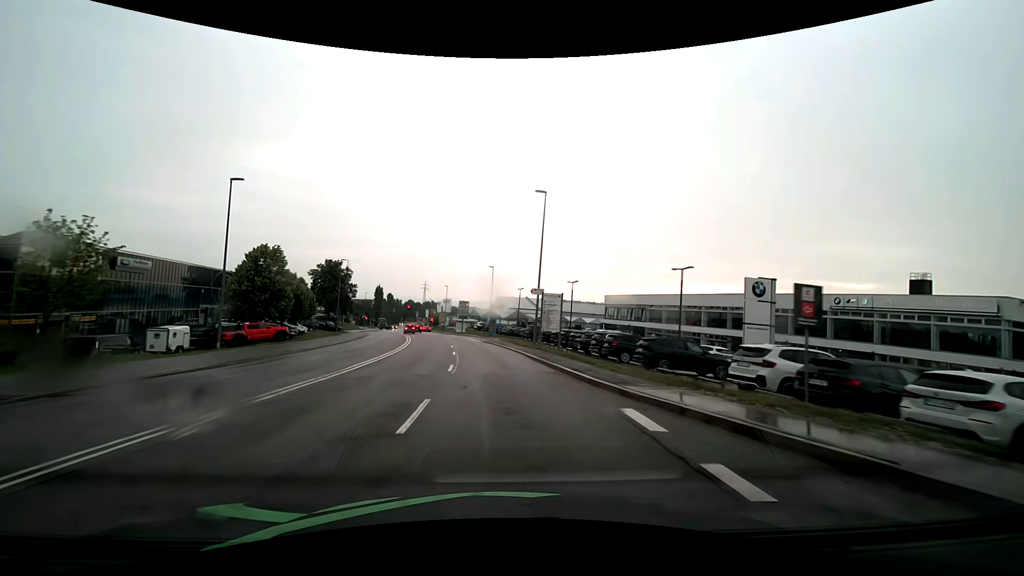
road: secondary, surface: asphalt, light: Day
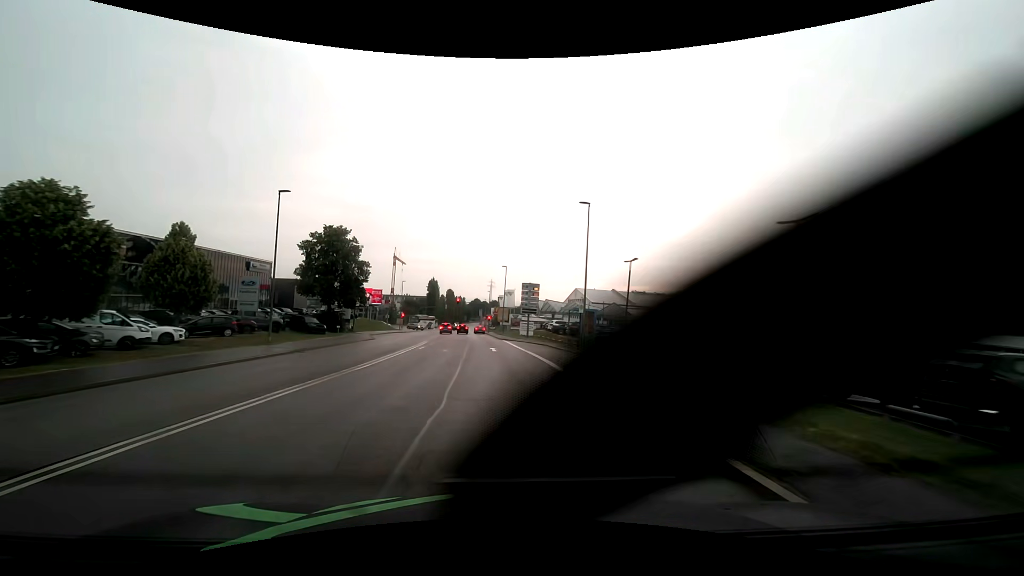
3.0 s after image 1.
(-2.7, +37.2) m; -8°
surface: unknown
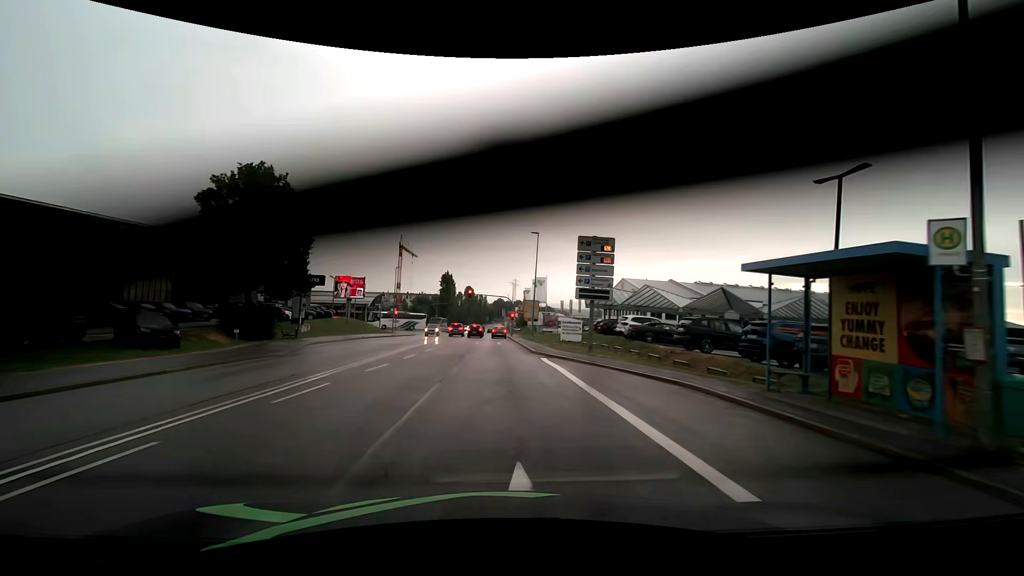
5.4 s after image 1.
(-0.6, +27.2) m; -3°
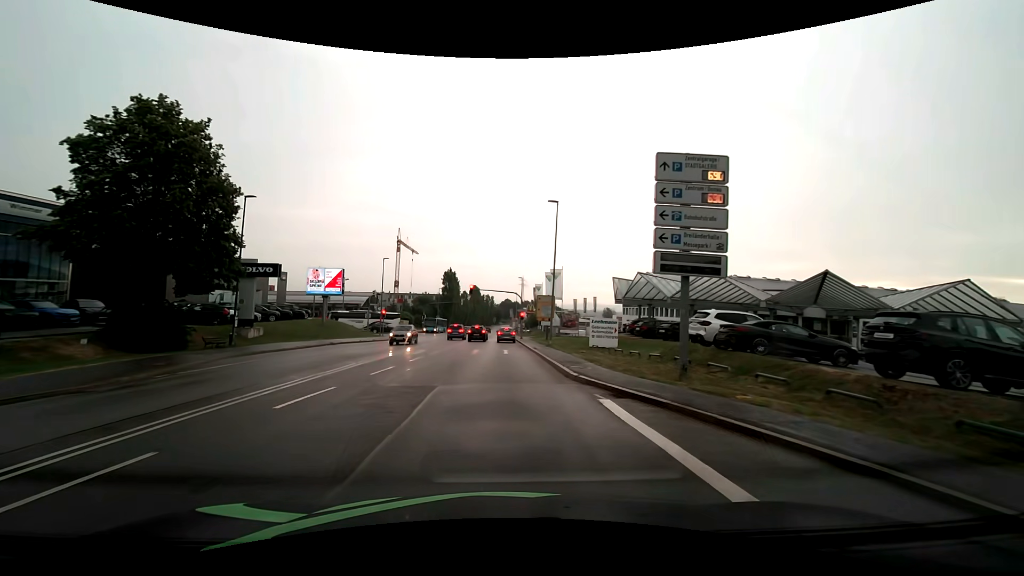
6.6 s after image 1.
(-0.1, +12.2) m; -1°
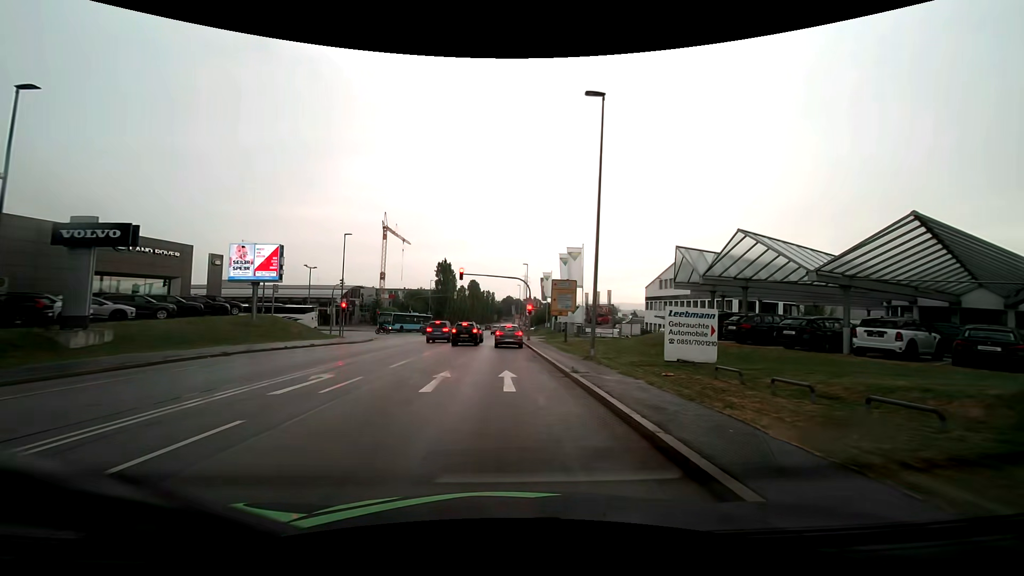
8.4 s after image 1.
(-0.1, +16.1) m; 0°
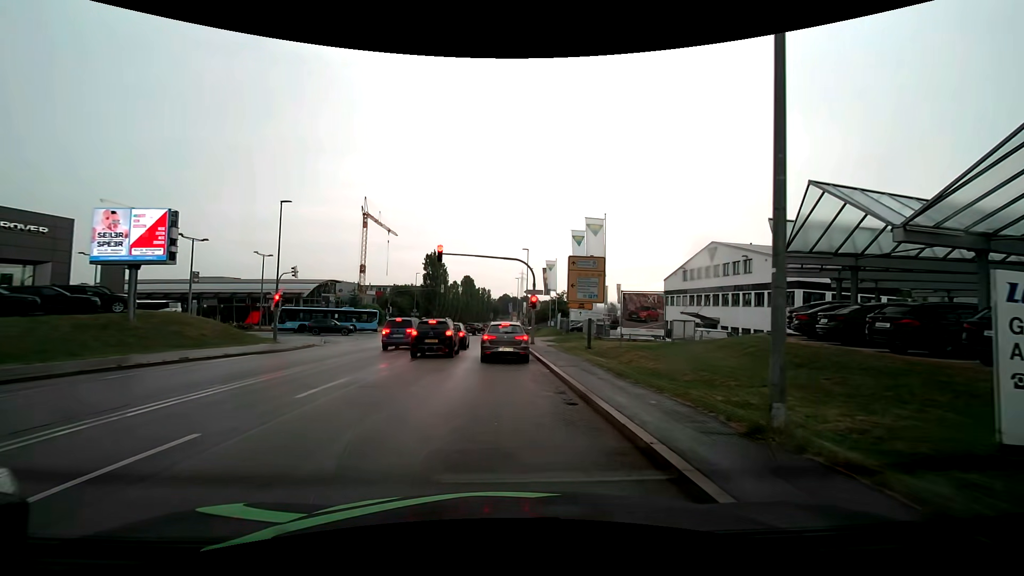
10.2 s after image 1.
(0.0, +12.7) m; 0°
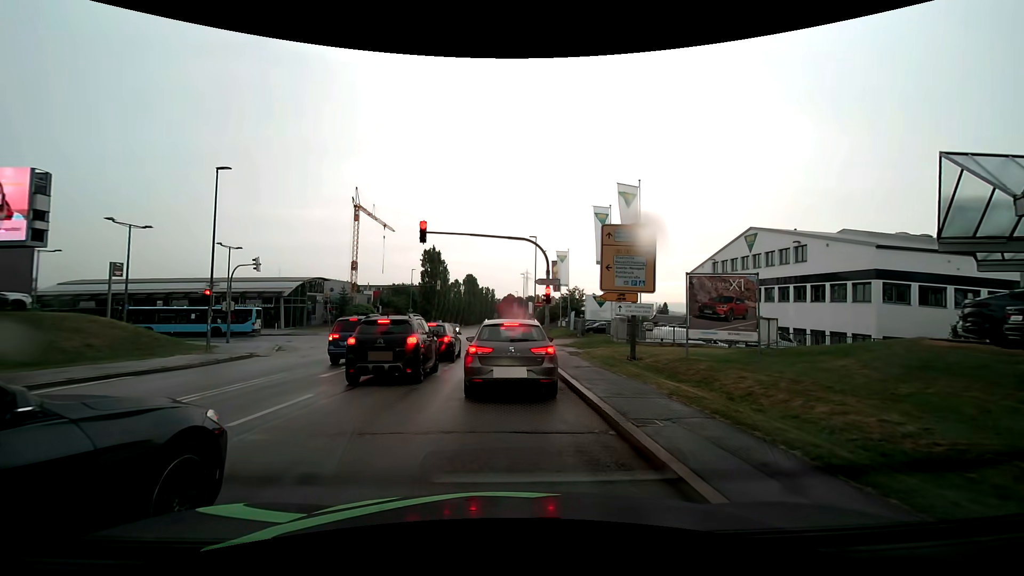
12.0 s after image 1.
(+0.1, +8.1) m; 0°
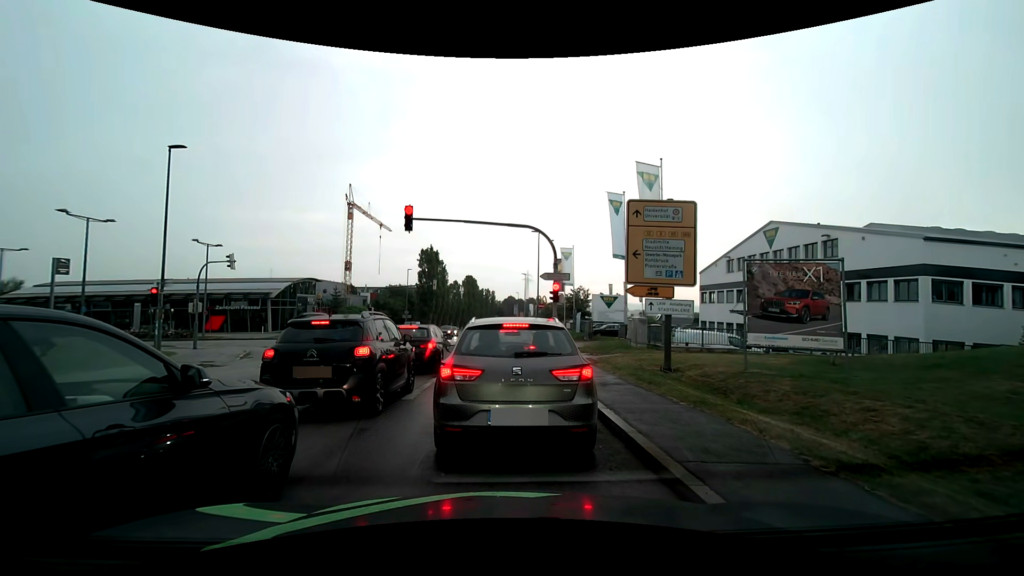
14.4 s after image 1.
(0.0, +3.6) m; +2°
(0, +10) (-1, +20) (-1, +30) (-2, +40) (-2, +50) (-3, +60) (-3, +70) (-4, +80) (-4, +90) (-5, +100) m
